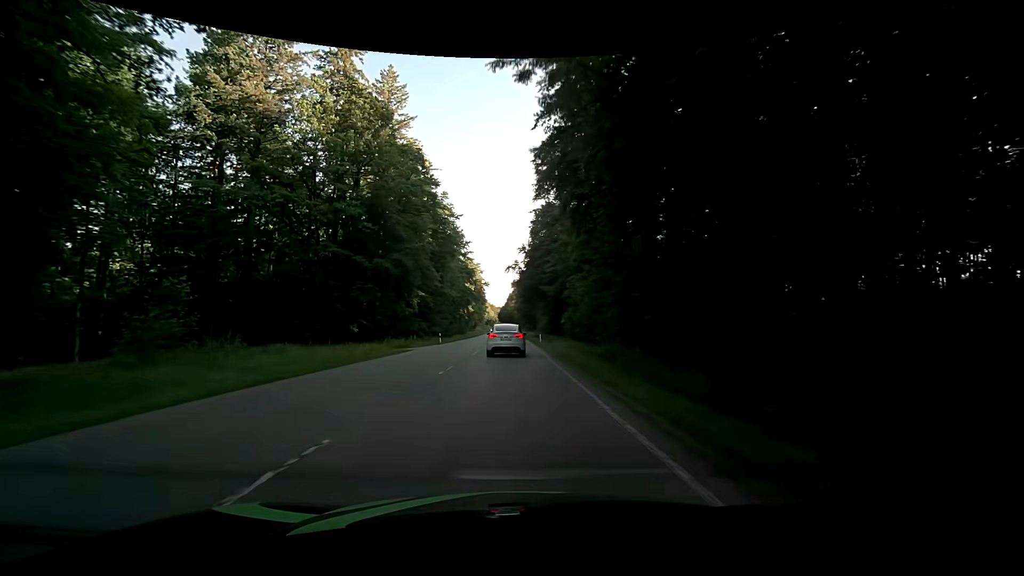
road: secondary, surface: asphalt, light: Day
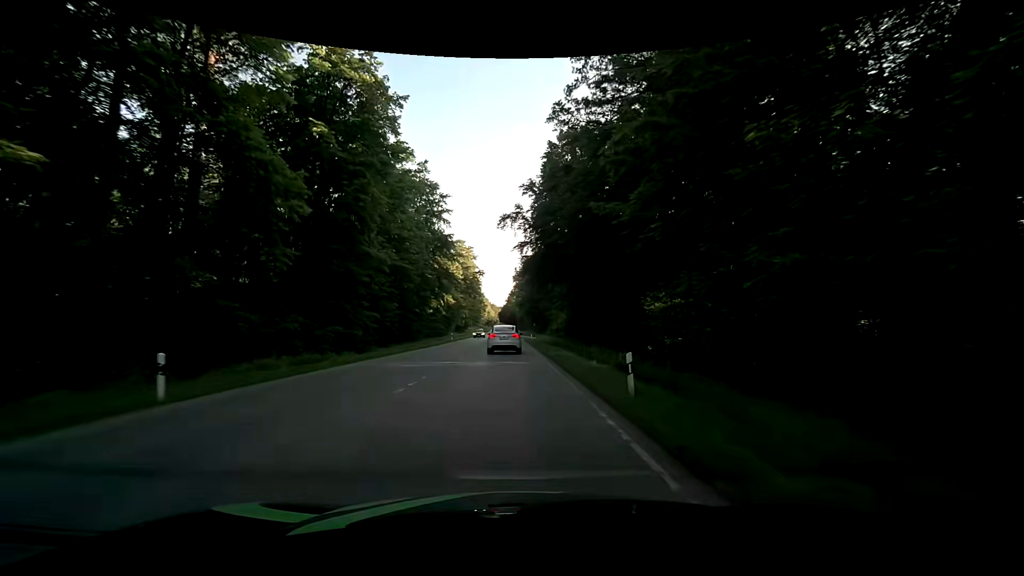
(+0.1, +40.3) m; 0°
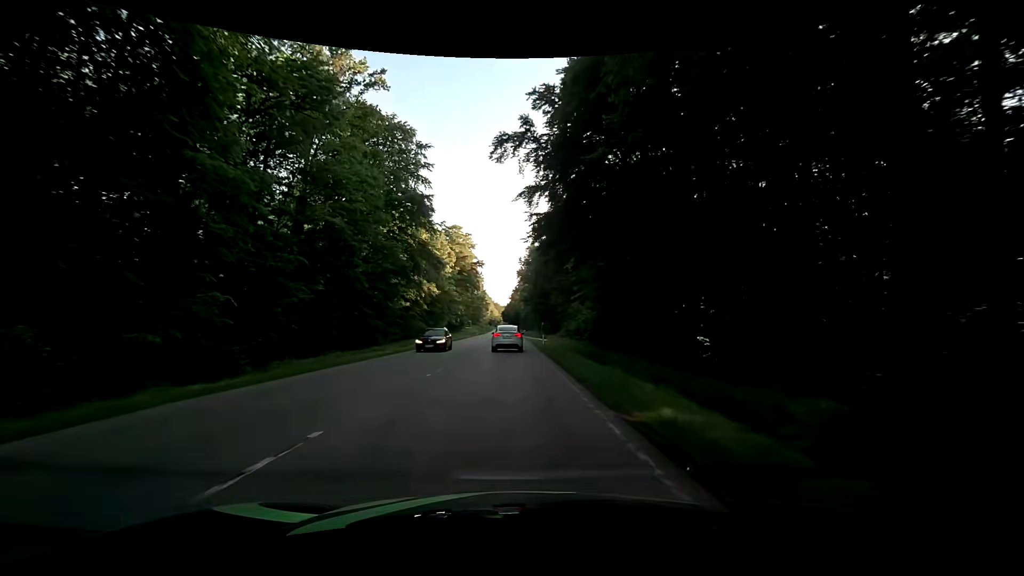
(-0.3, +20.2) m; -1°
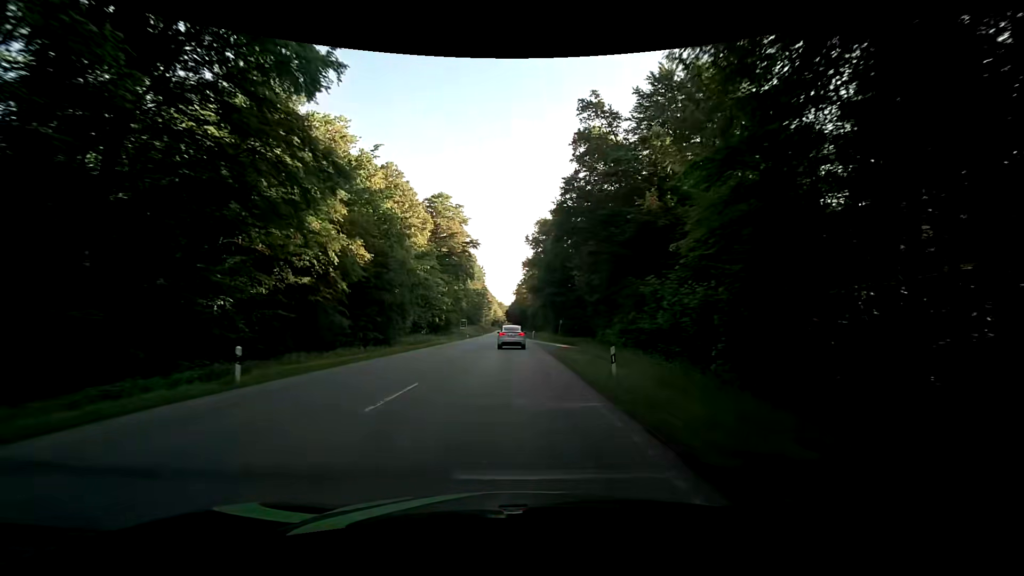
(-0.1, +30.8) m; 0°
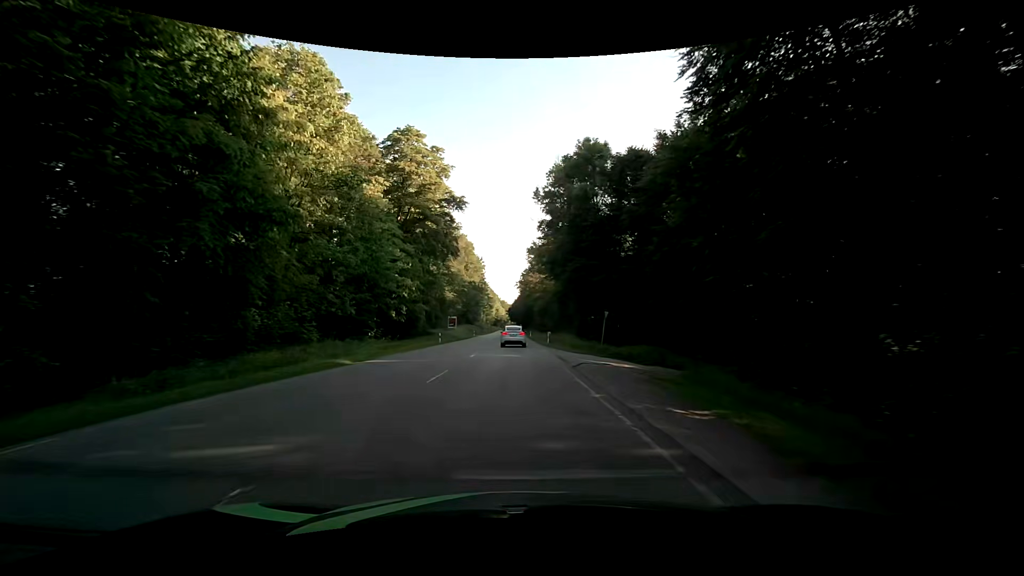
(0.0, +31.7) m; 0°
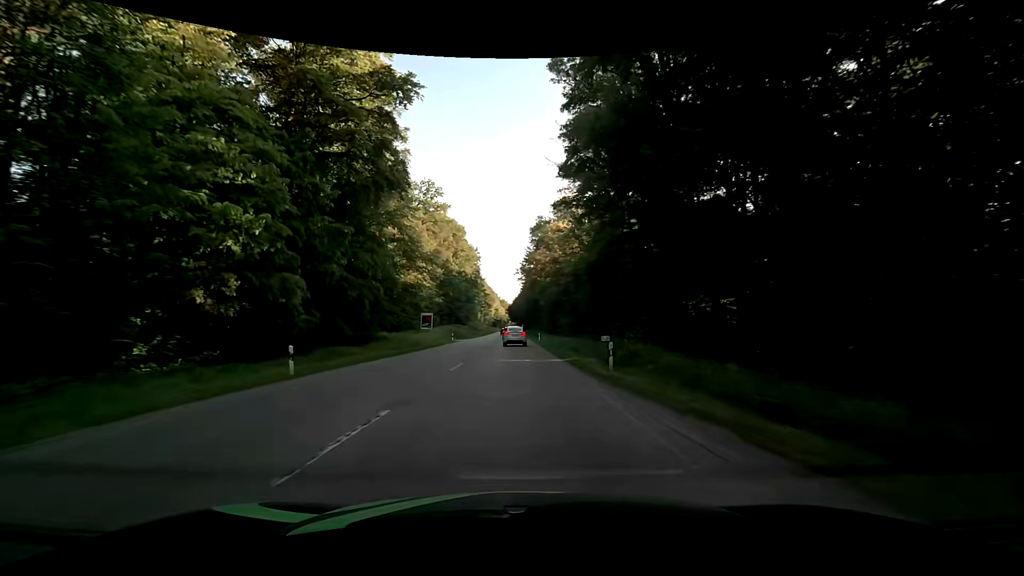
(-0.1, +32.2) m; 0°
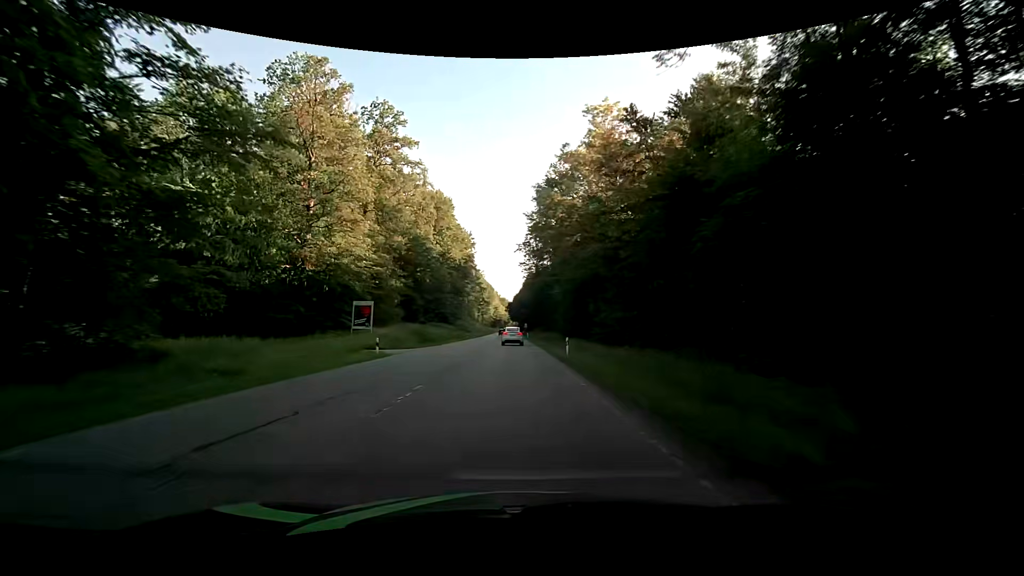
(-0.1, +32.5) m; 0°
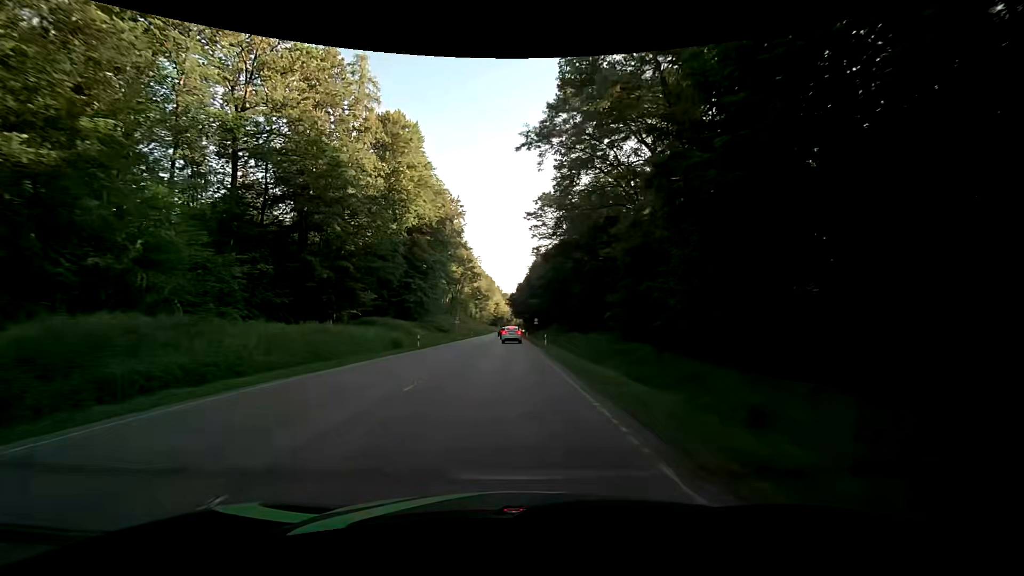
(-0.2, +43.9) m; 0°
(0, +10) (0, +20) (0, +30) (0, +40) (0, +50) (0, +60) (-1, +70) (-1, +80) (-1, +90) (-1, +100) m
